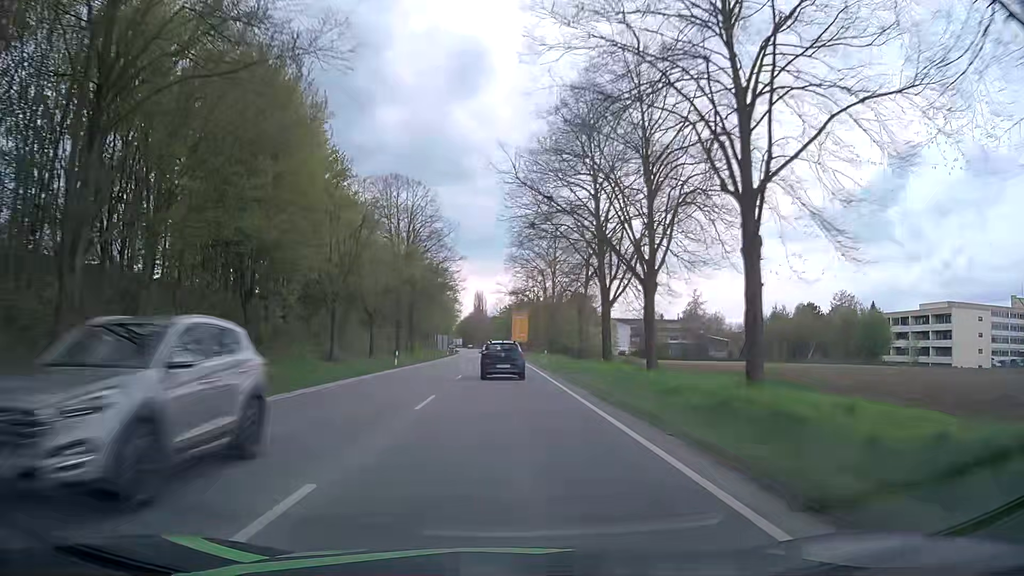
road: primary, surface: asphalt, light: Day
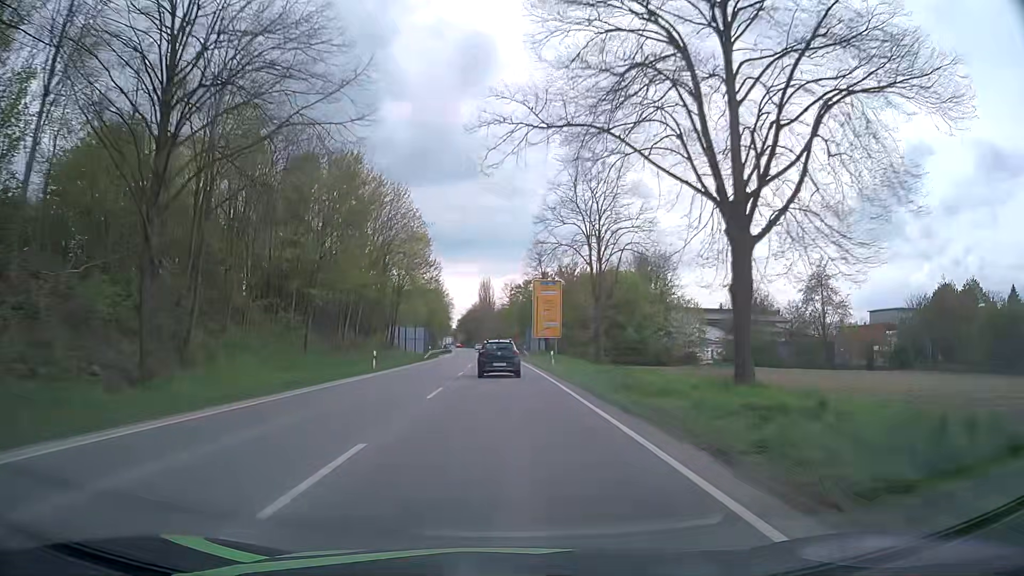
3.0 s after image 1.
(-0.4, +57.2) m; -1°
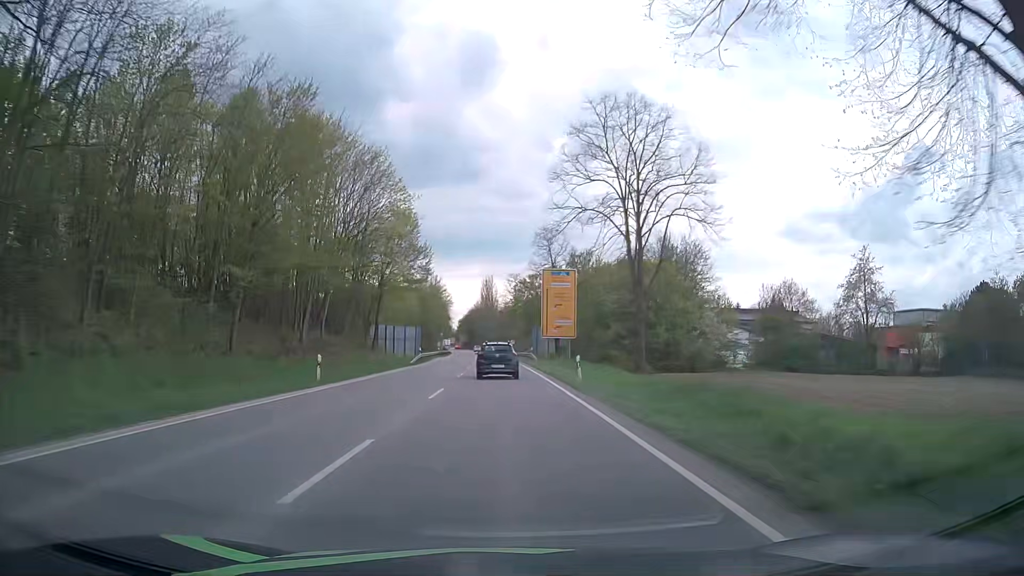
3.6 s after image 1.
(0.0, +11.4) m; 0°
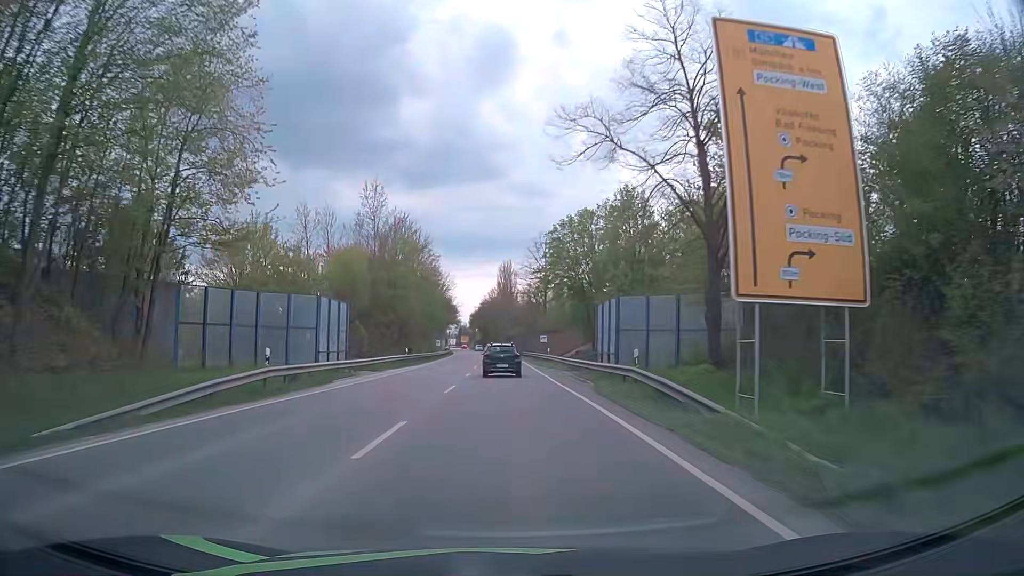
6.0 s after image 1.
(-0.3, +45.9) m; -1°
(0, +10) (0, +20) (0, +30) (0, +40) (-1, +50) (-1, +60) (-1, +70) (-2, +80) (-2, +90) (-3, +100) m
